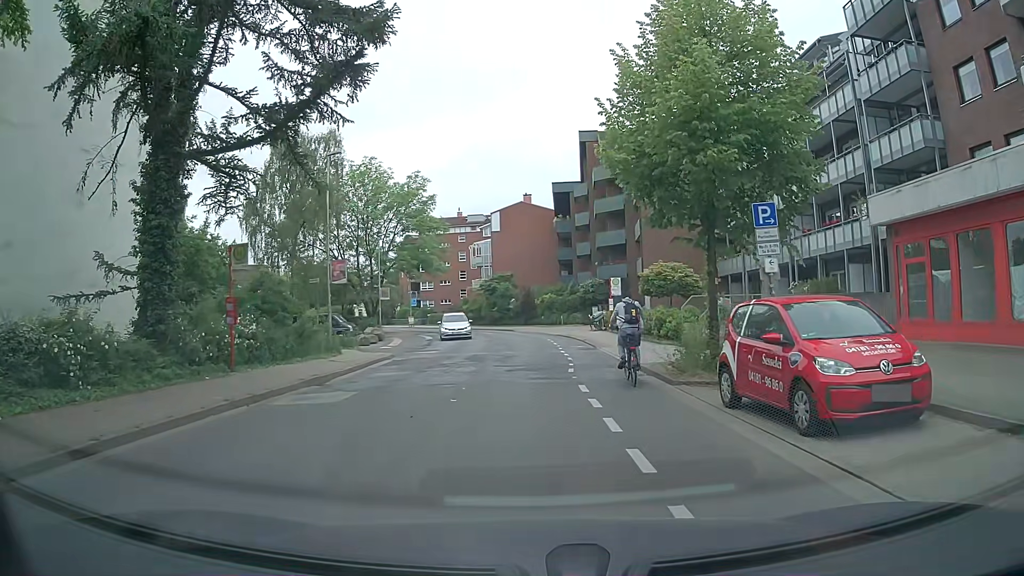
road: tertiary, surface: asphalt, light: Day
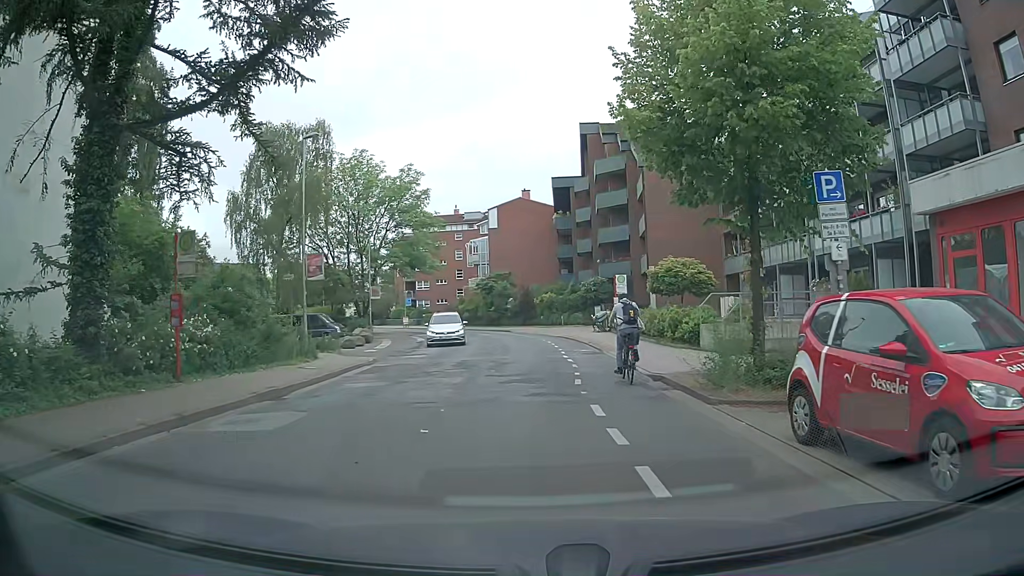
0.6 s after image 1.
(0.0, +2.8) m; +2°
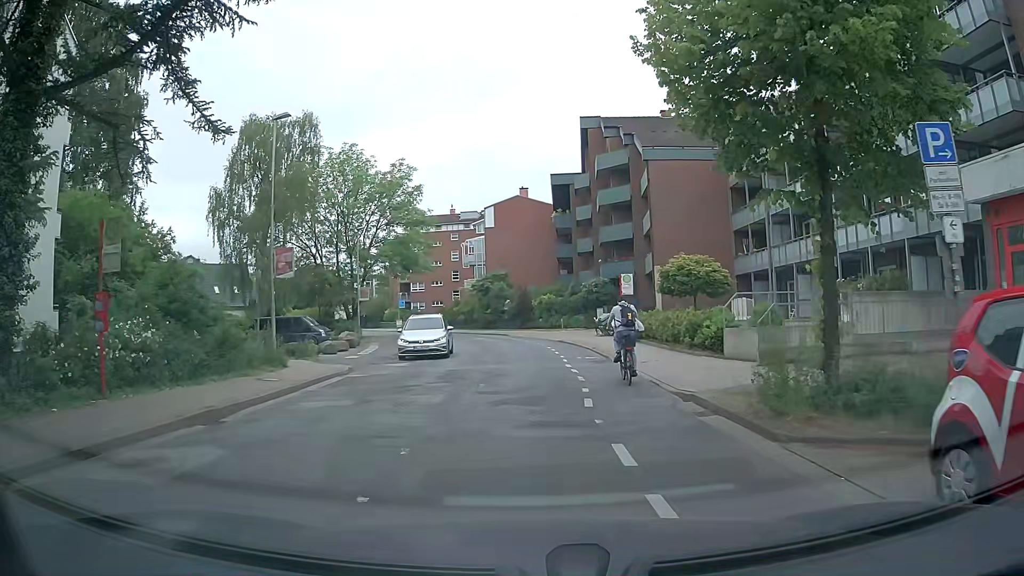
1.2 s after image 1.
(0.0, +2.9) m; -1°
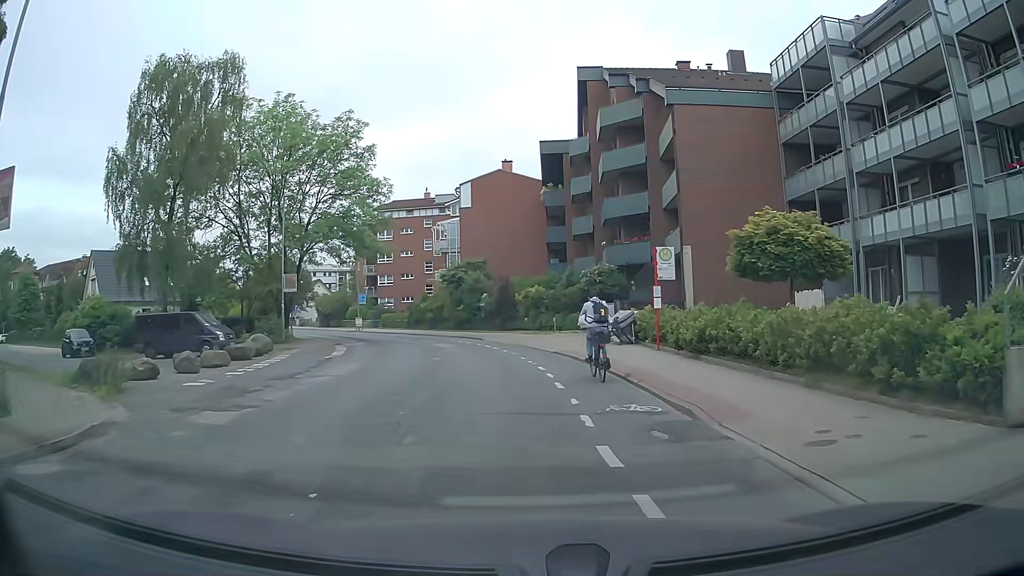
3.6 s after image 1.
(+0.2, +12.3) m; +2°
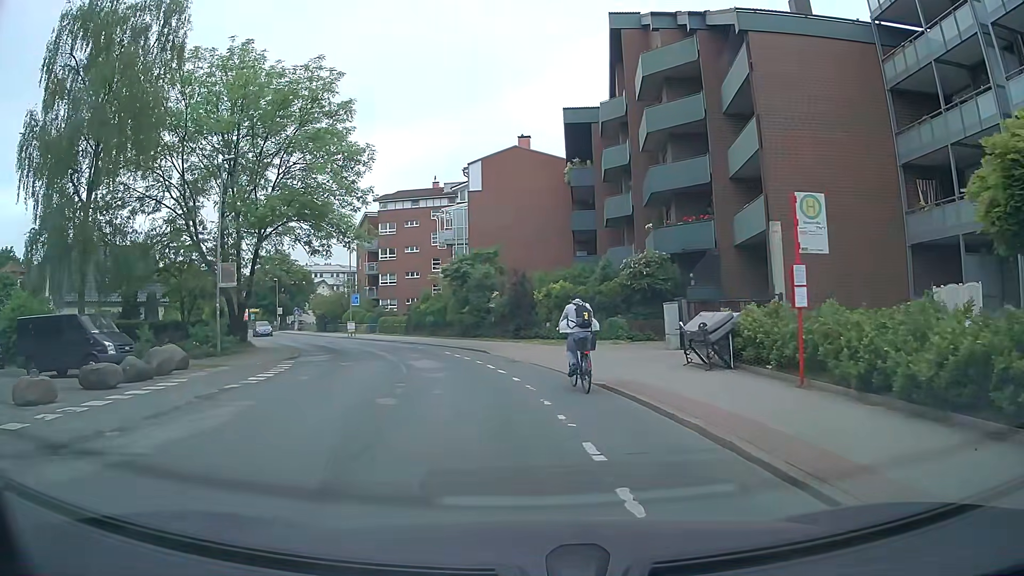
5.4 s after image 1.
(-0.2, +9.7) m; -2°
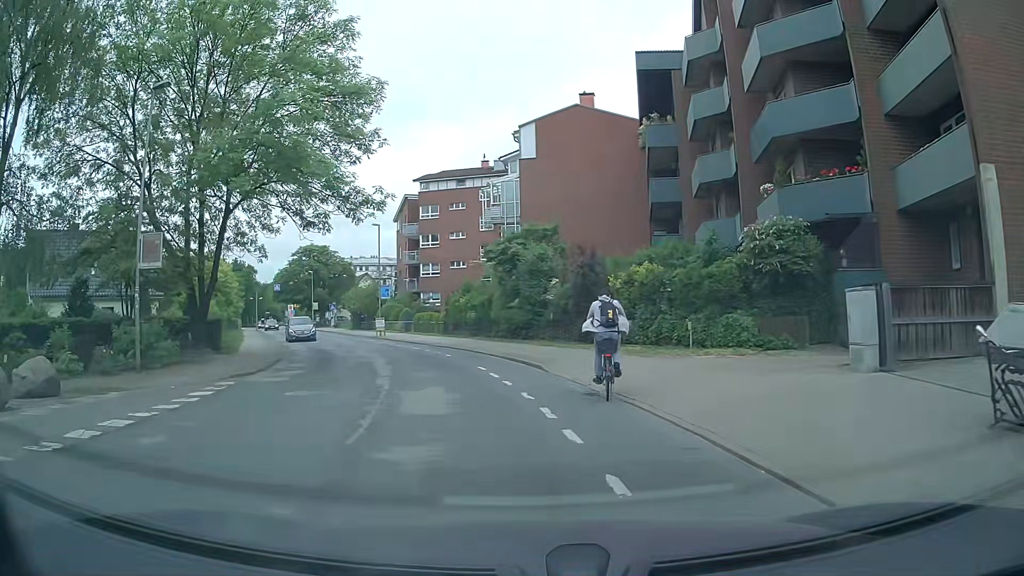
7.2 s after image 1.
(-0.4, +9.4) m; -6°
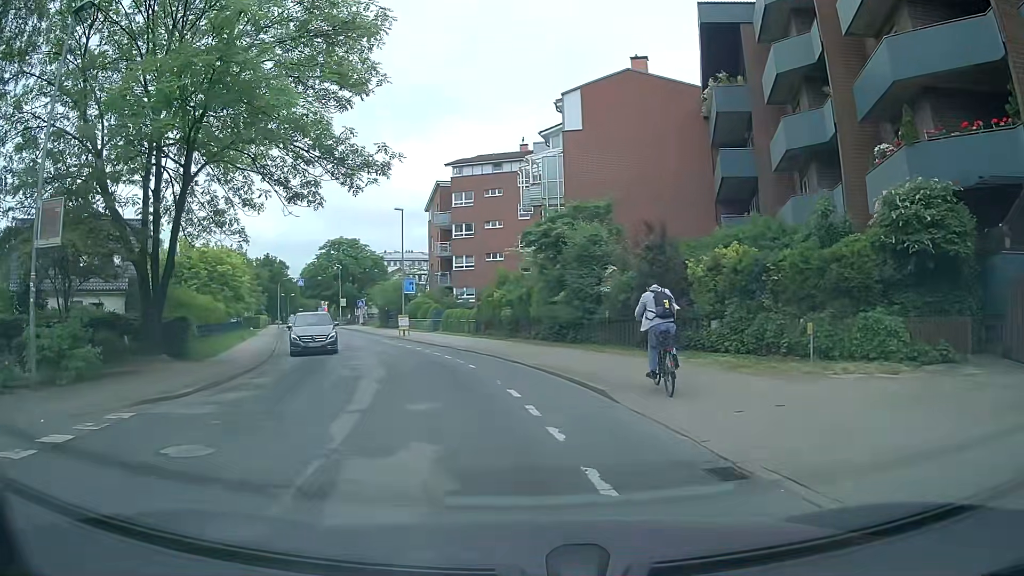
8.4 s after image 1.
(-0.1, +5.9) m; -3°
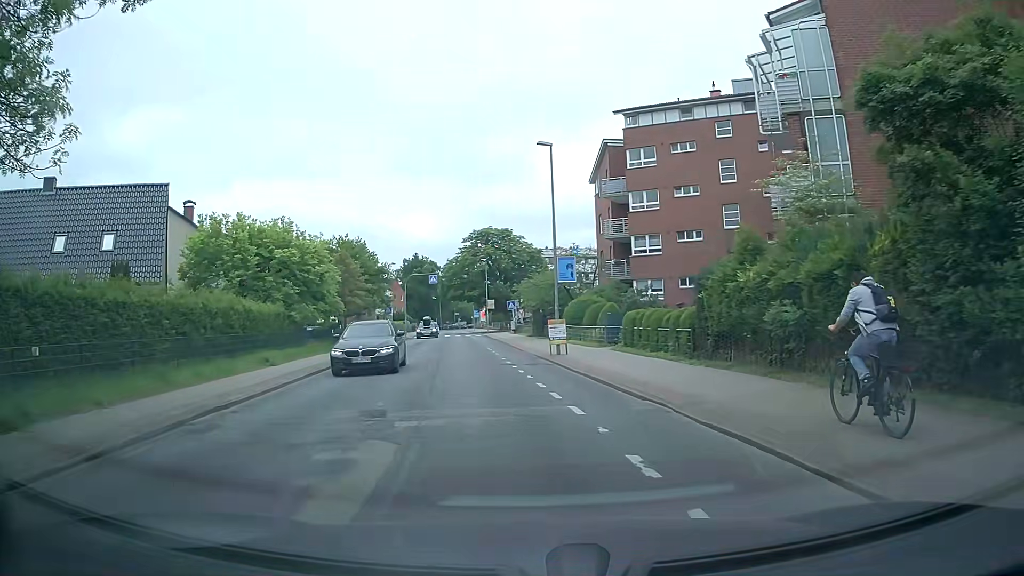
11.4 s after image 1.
(-2.0, +17.3) m; -14°
(0, +10) (-1, +20) (-2, +30) (-3, +40) (-4, +50) (-5, +60) (-6, +70) (-7, +80) (-8, +90) (-9, +100) m
